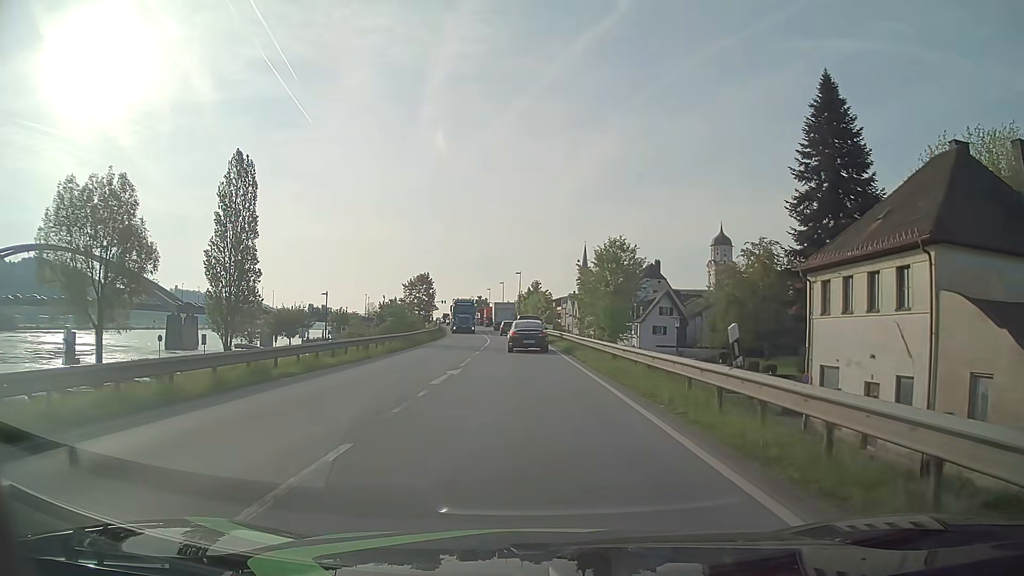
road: primary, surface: asphalt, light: Day
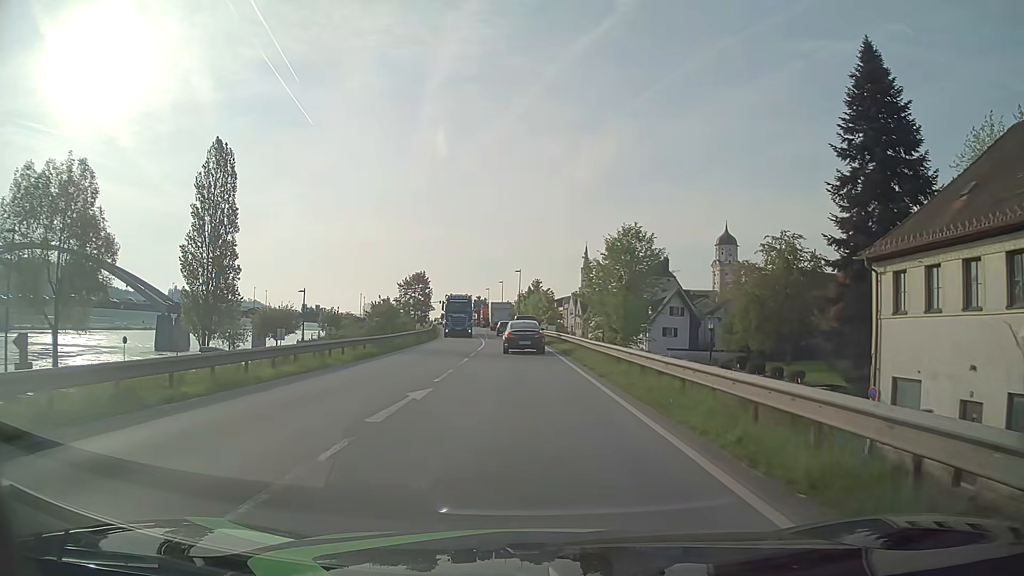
(0.0, +5.9) m; 0°
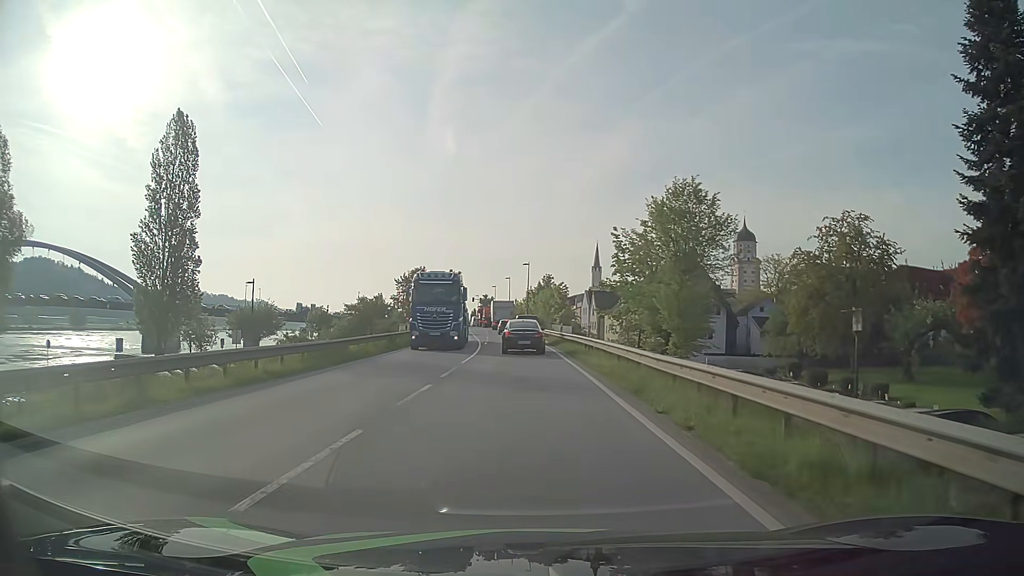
(0.0, +11.3) m; -1°
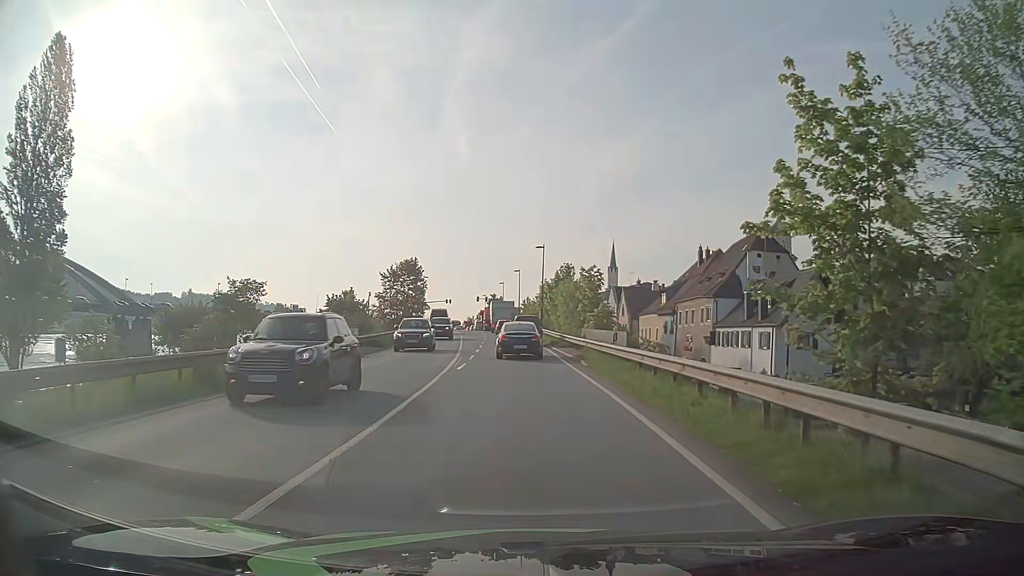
(-0.2, +22.2) m; -1°
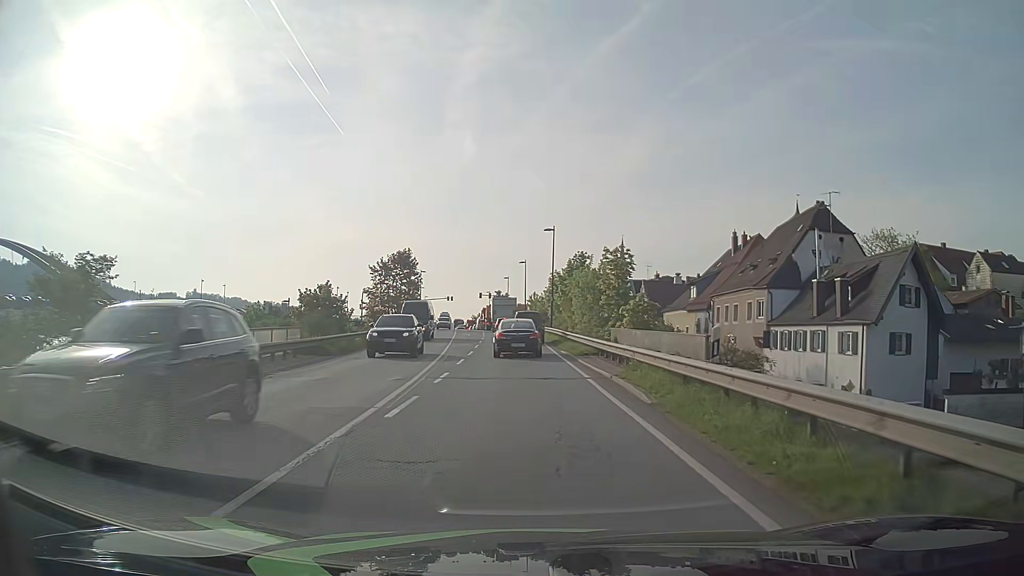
(-0.1, +11.0) m; -1°
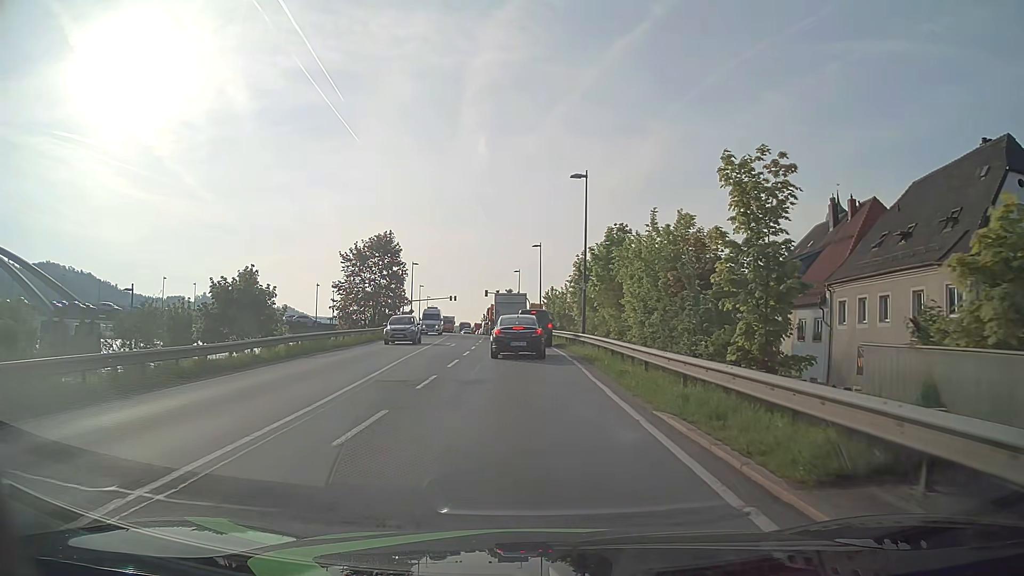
(-0.2, +20.4) m; -2°
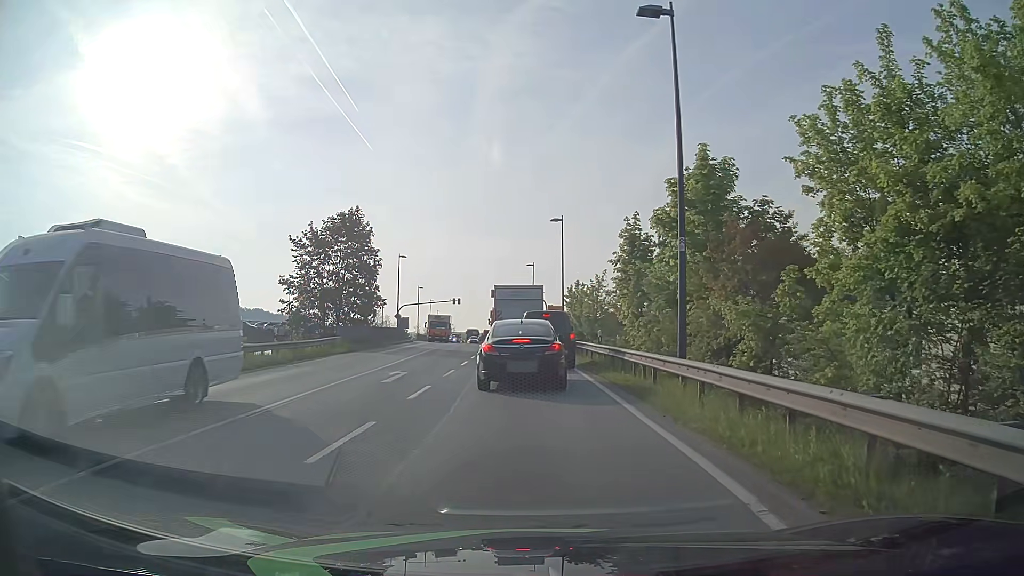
(0.0, +18.5) m; -1°
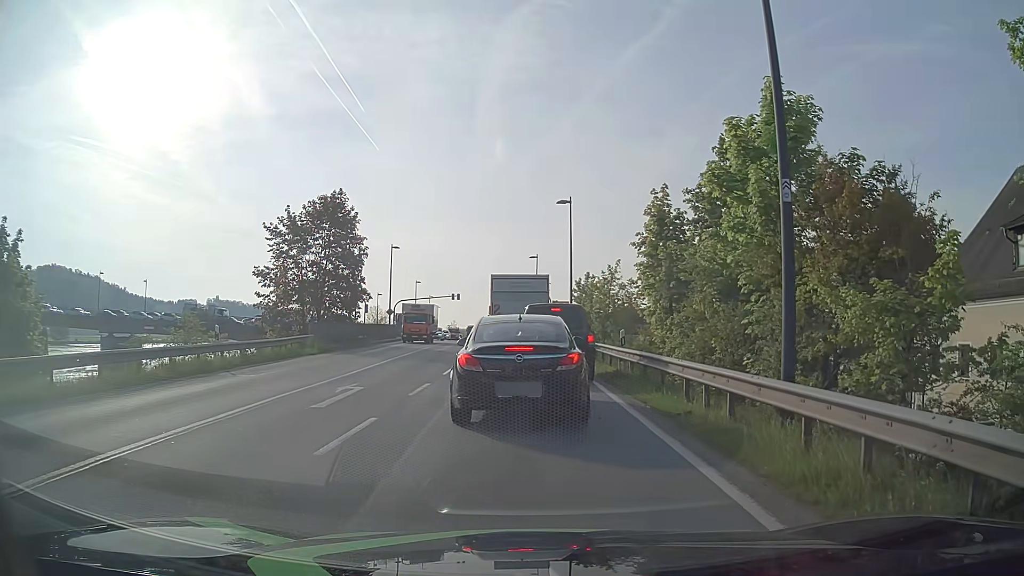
(0.0, +5.4) m; -1°
(0, +10) (0, +20) (0, +30) (0, +40) (0, +50) (-1, +60) (-1, +70) (-2, +80) (-2, +90) (-3, +100) m
